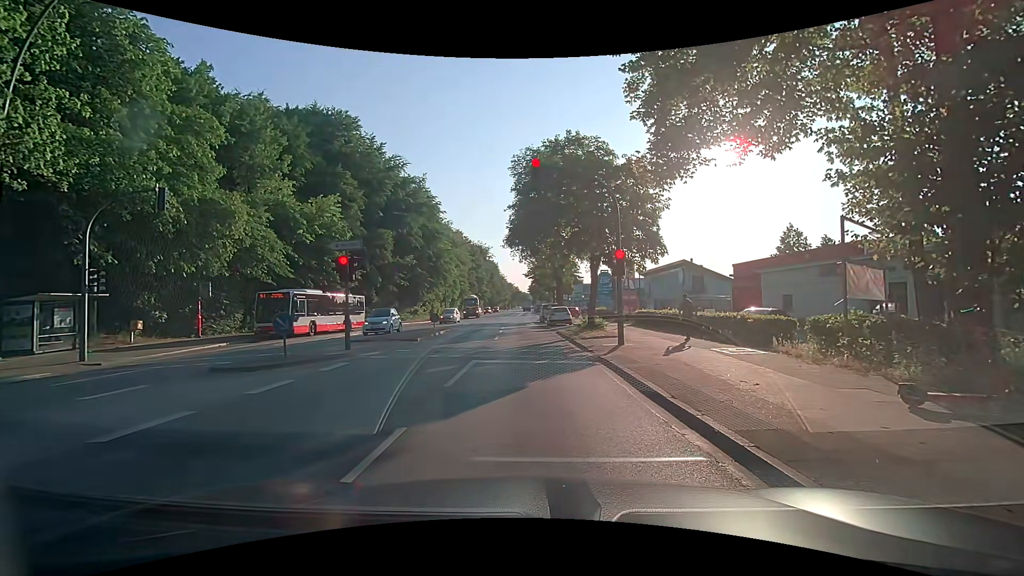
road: primary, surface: asphalt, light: Day
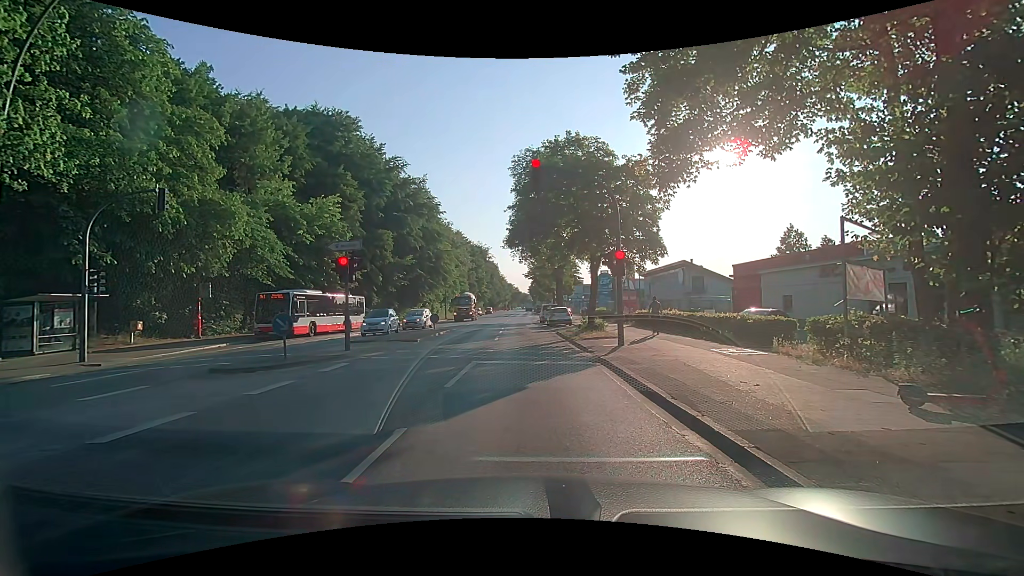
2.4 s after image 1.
(0.0, +0.1) m; 0°
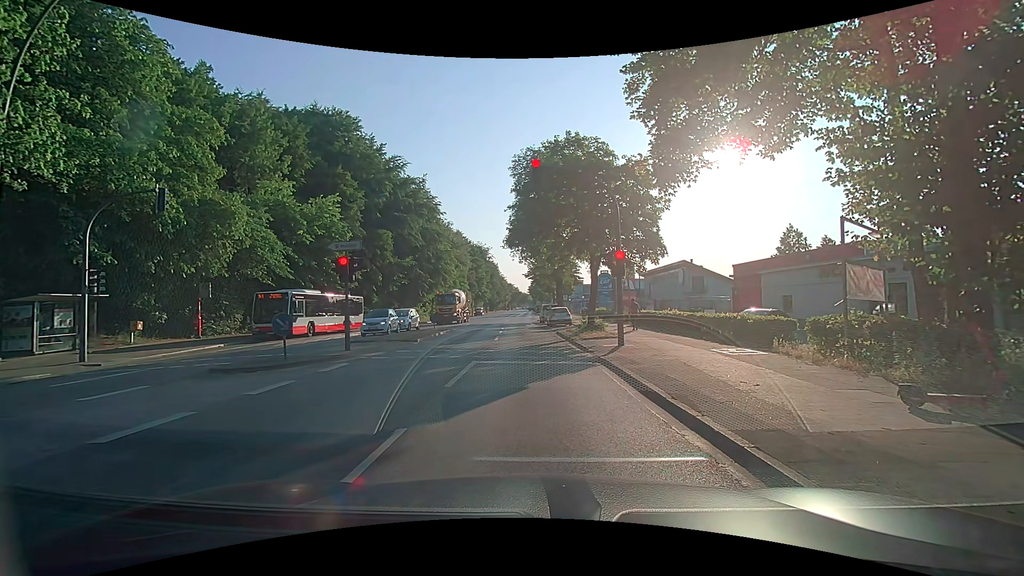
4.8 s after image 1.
(0.0, 0.0) m; 0°
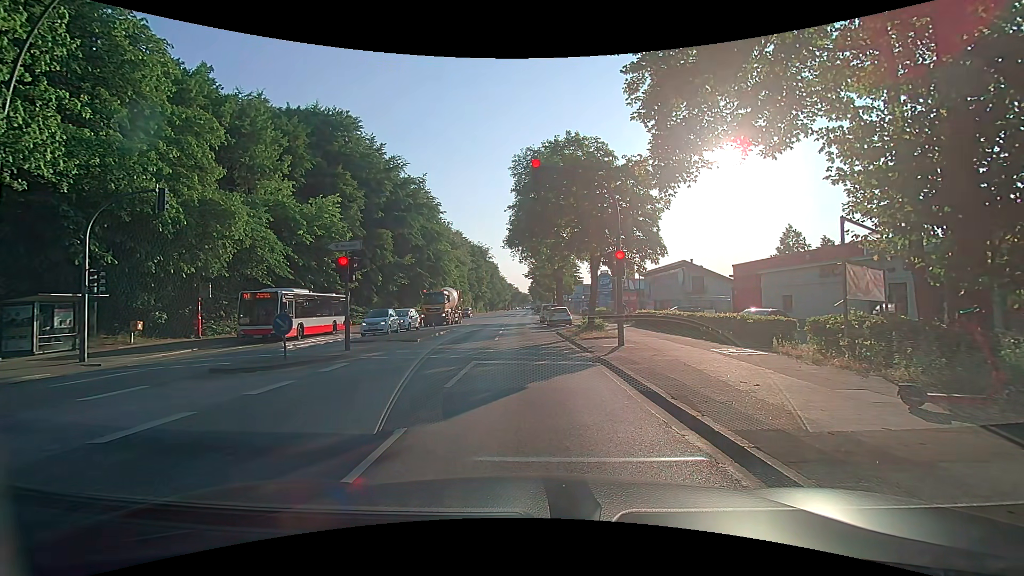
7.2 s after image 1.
(0.0, 0.0) m; 0°
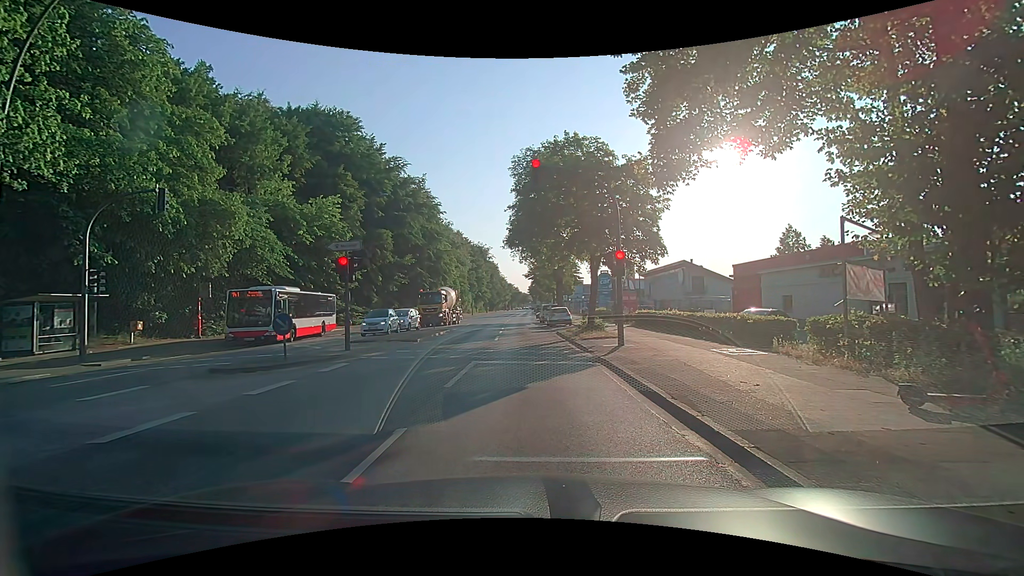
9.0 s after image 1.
(0.0, 0.0) m; 0°
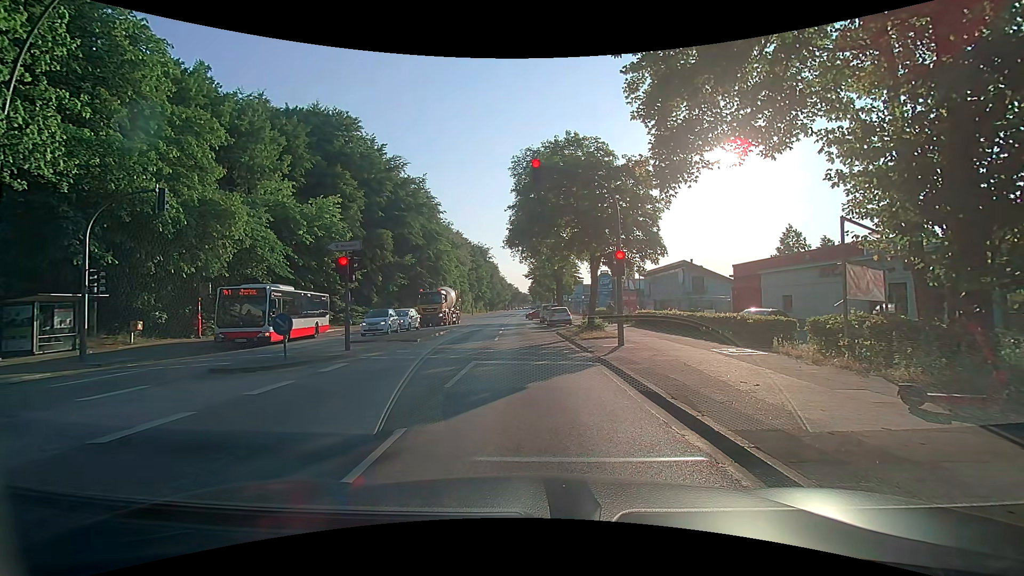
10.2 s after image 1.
(0.0, 0.0) m; 0°
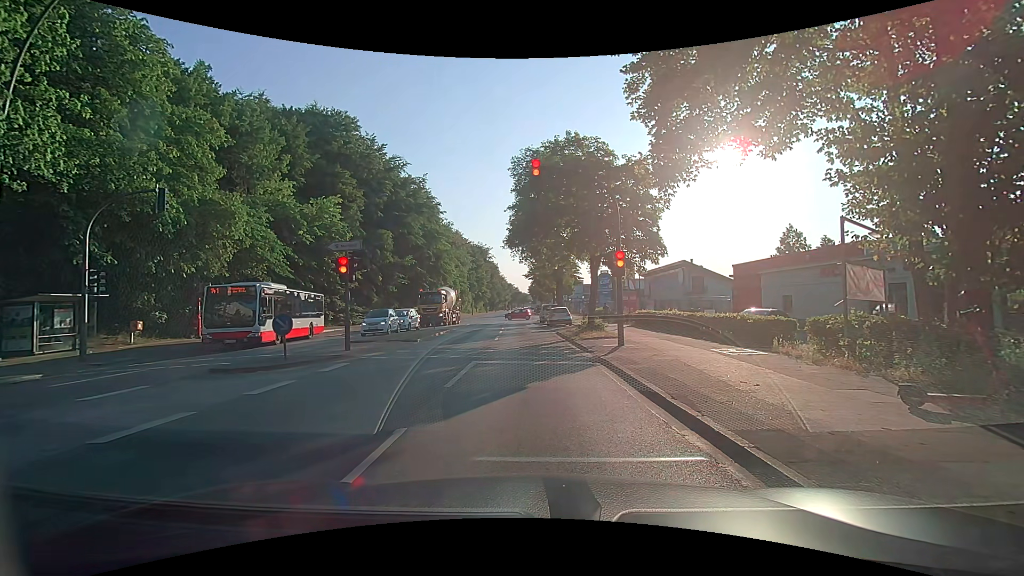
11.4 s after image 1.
(0.0, 0.0) m; 0°
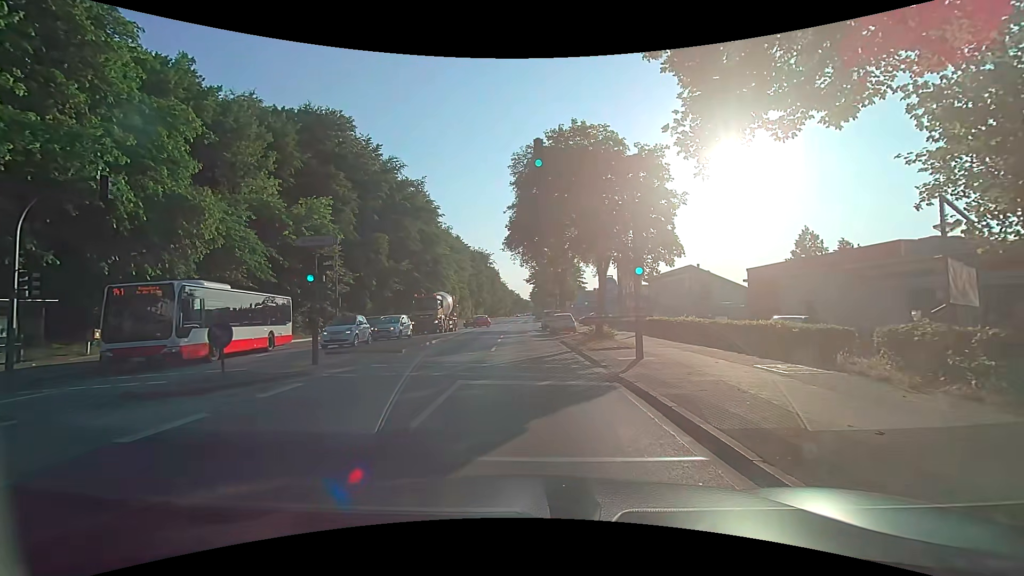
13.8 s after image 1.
(0.0, +2.9) m; -2°
(0, +10) (0, +20) (0, +30) (0, +40) (0, +50) (0, +60) (+1, +70) (+1, +80) (+1, +90) (+1, +100) m
